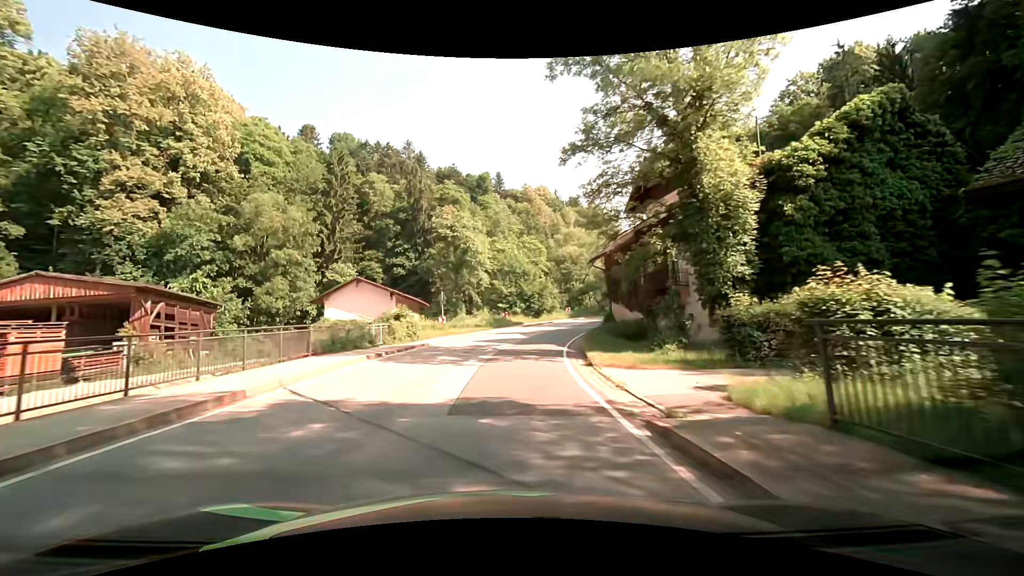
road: secondary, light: Day
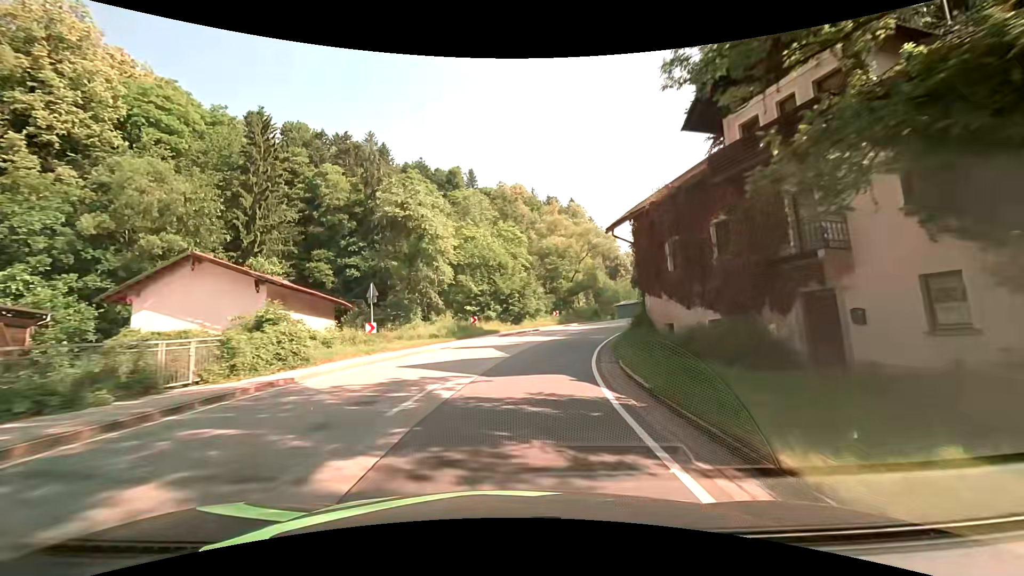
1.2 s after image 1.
(+0.5, +14.8) m; +3°
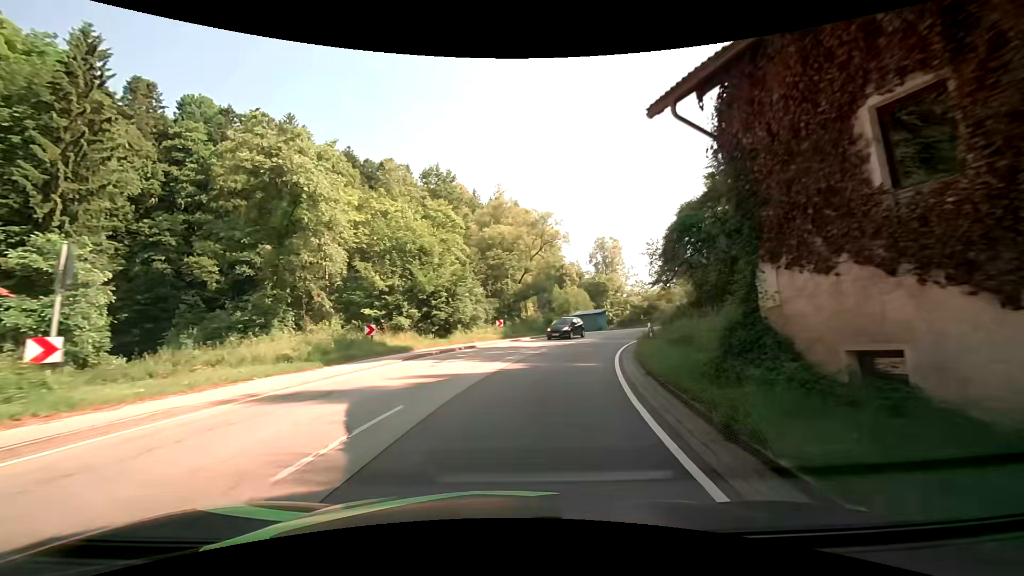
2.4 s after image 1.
(+0.8, +14.6) m; +7°
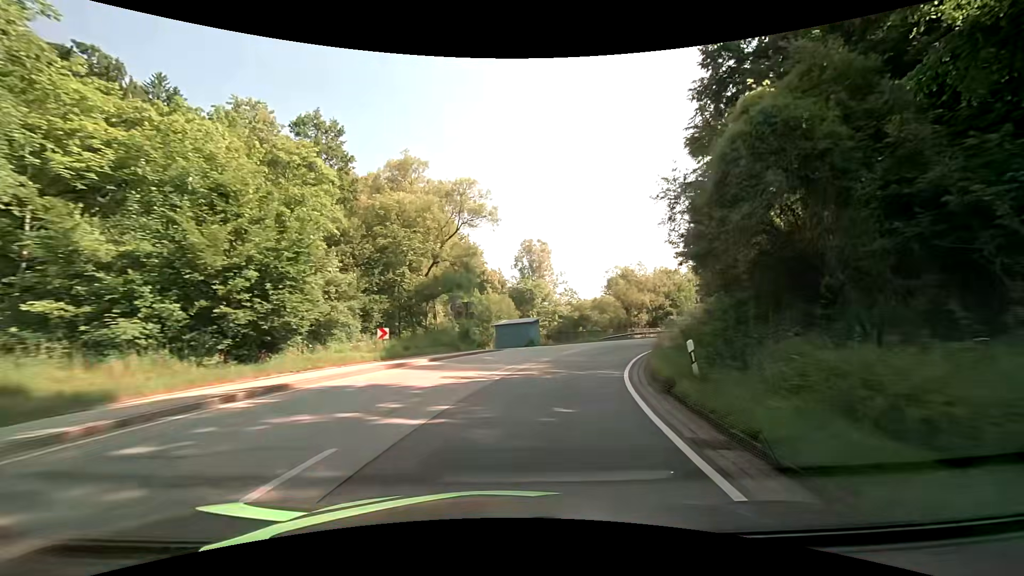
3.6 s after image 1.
(+1.1, +14.5) m; +9°
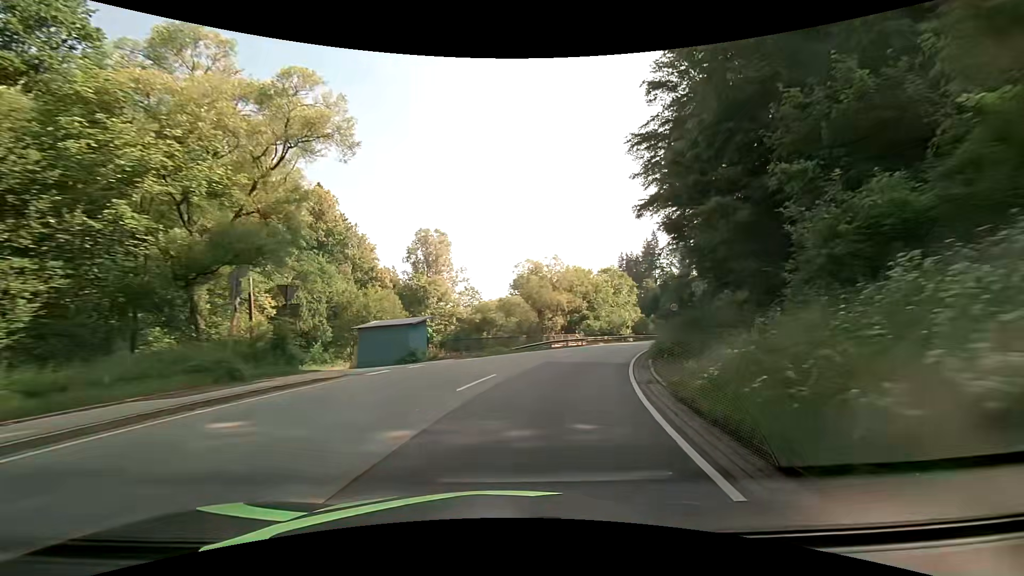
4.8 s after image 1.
(+1.5, +14.5) m; +12°
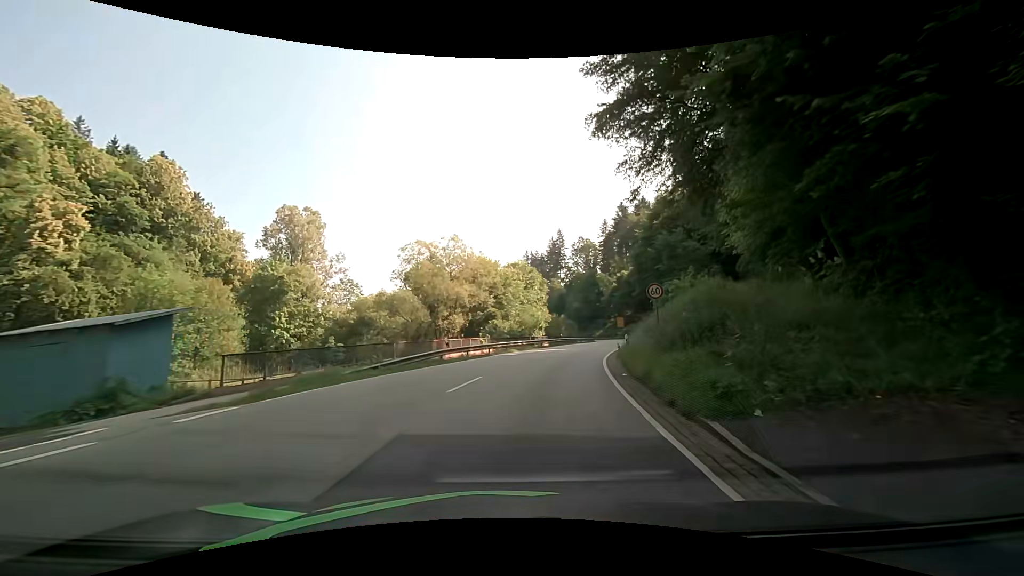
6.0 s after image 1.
(+1.5, +14.6) m; +12°
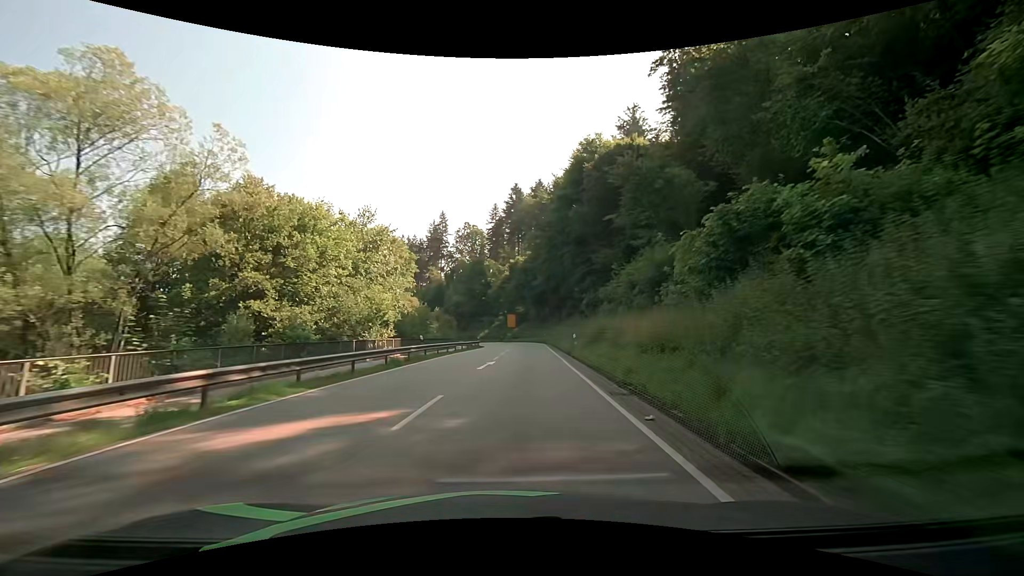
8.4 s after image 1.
(+3.9, +29.8) m; +14°
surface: asphalt
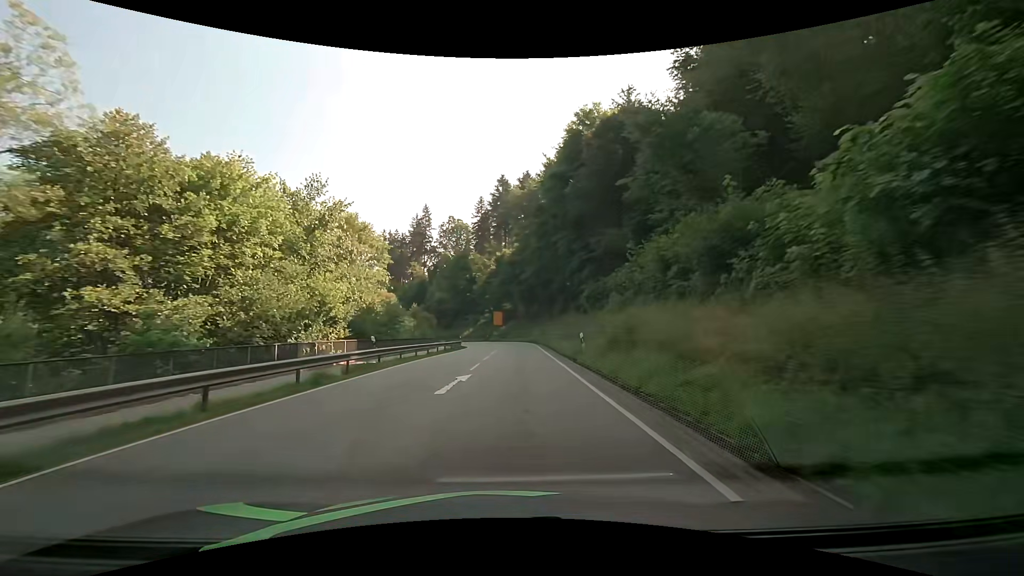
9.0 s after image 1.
(+0.1, +7.7) m; +1°
(0, +10) (+1, +20) (+1, +30) (+1, +40) (+1, +50) (+1, +60) (+1, +70) (-1, +80) (-4, +89) (-8, +99) m
